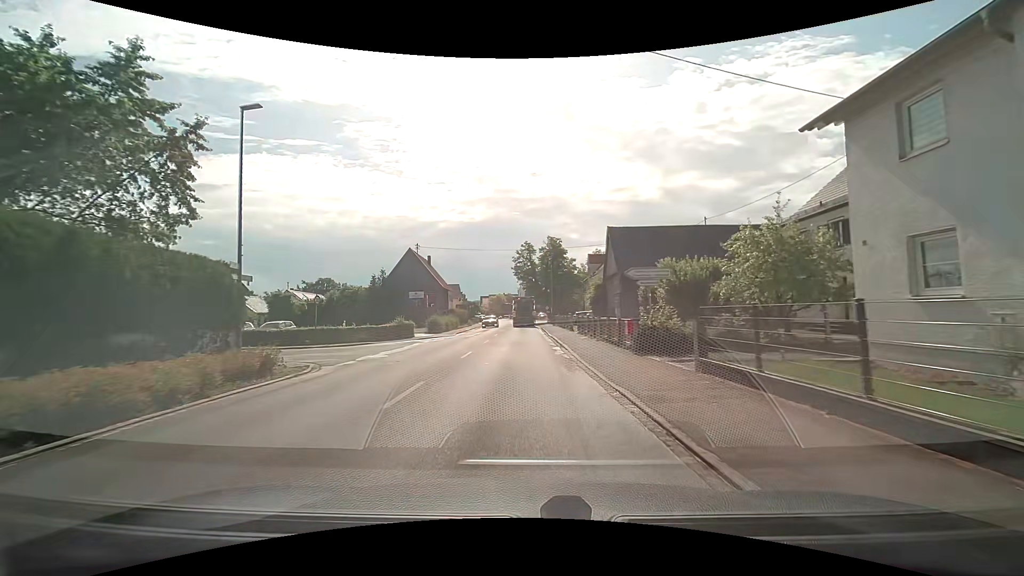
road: tertiary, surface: asphalt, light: Day
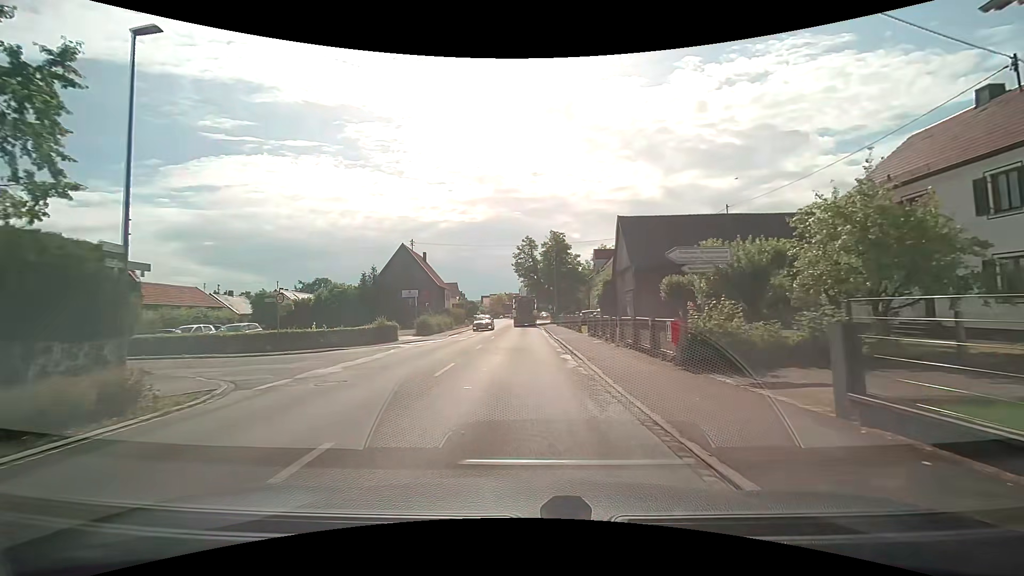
(+0.1, +4.9) m; +1°
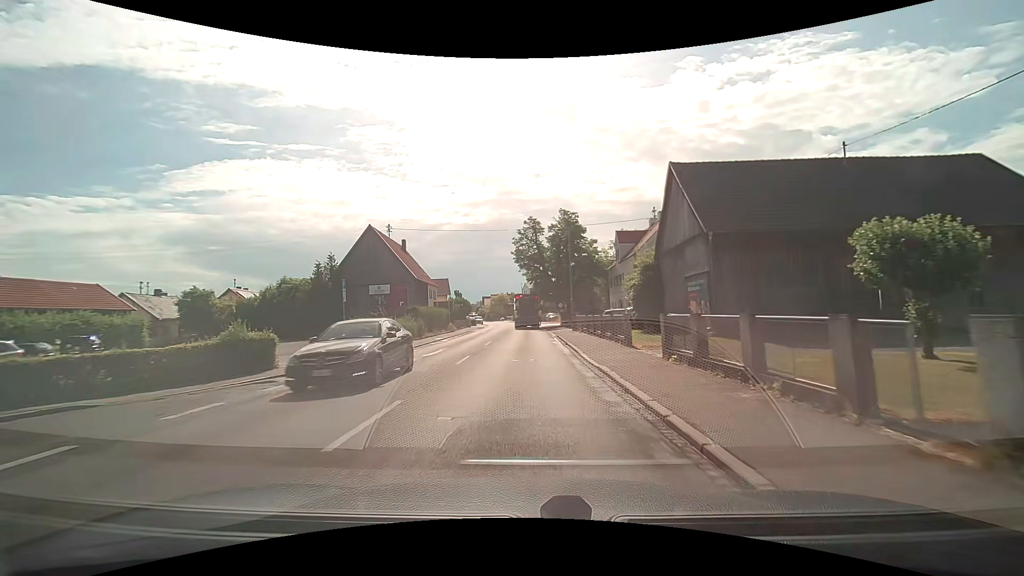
(-0.1, +15.4) m; -1°
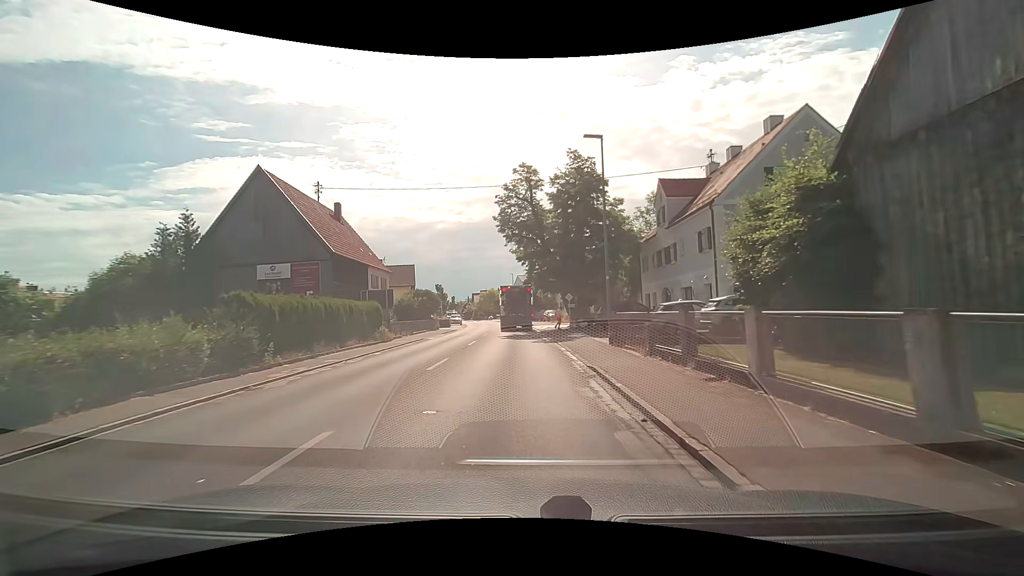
(+0.2, +20.2) m; +1°
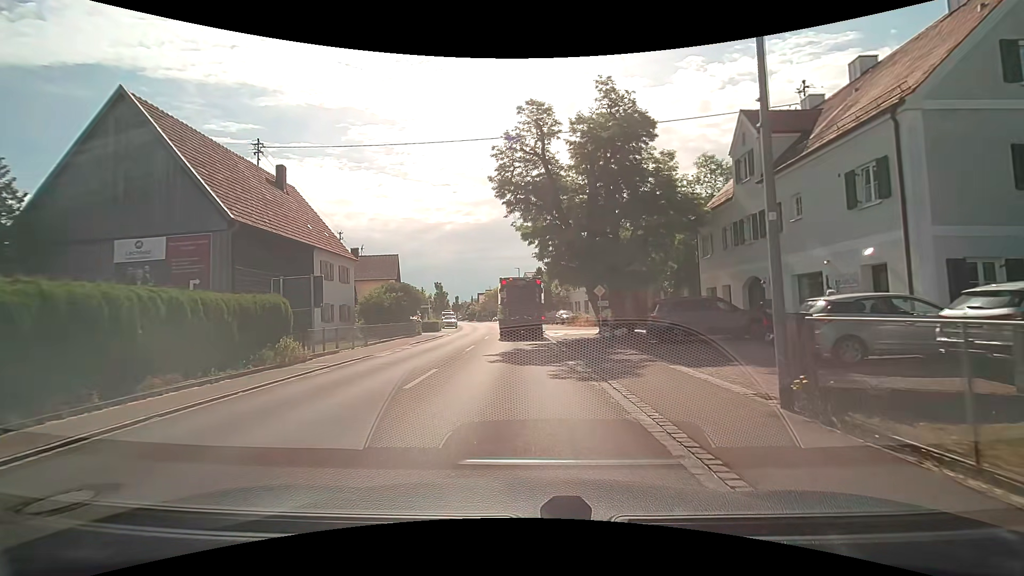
(-0.1, +11.6) m; -1°
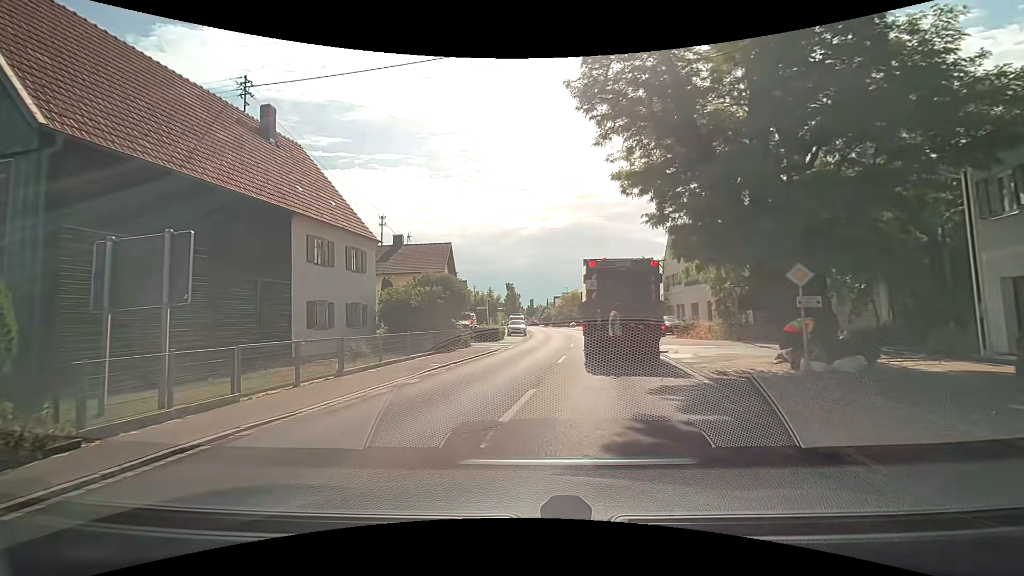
(-0.5, +11.7) m; -8°
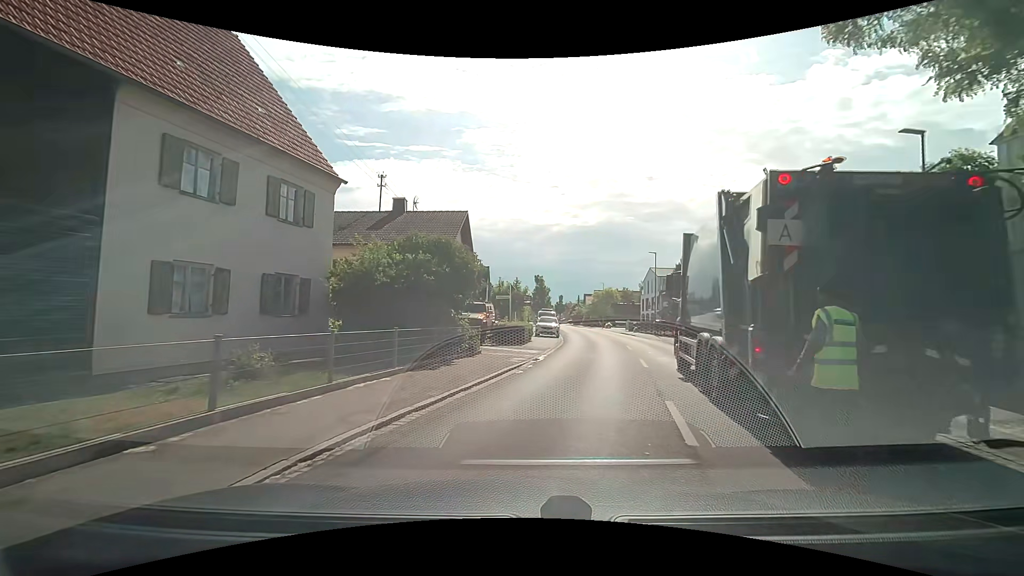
(-0.6, +10.0) m; -4°
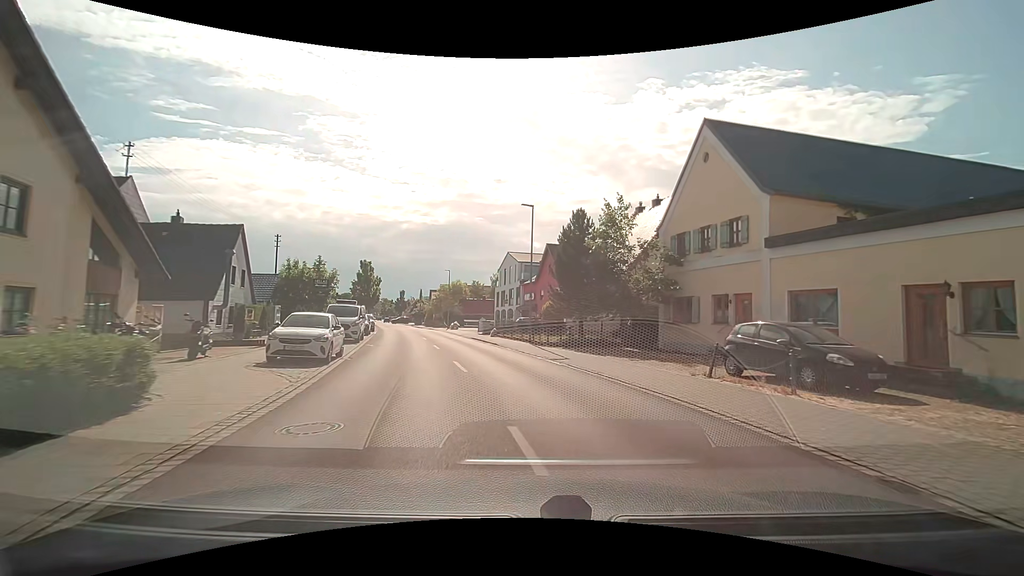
(+2.8, +20.6) m; +17°
(0, +10) (-1, +20) (-3, +30) (-6, +39) (-8, +49) (-11, +59) (-14, +68) (-17, +78) (-20, +87) (-23, +97) m
